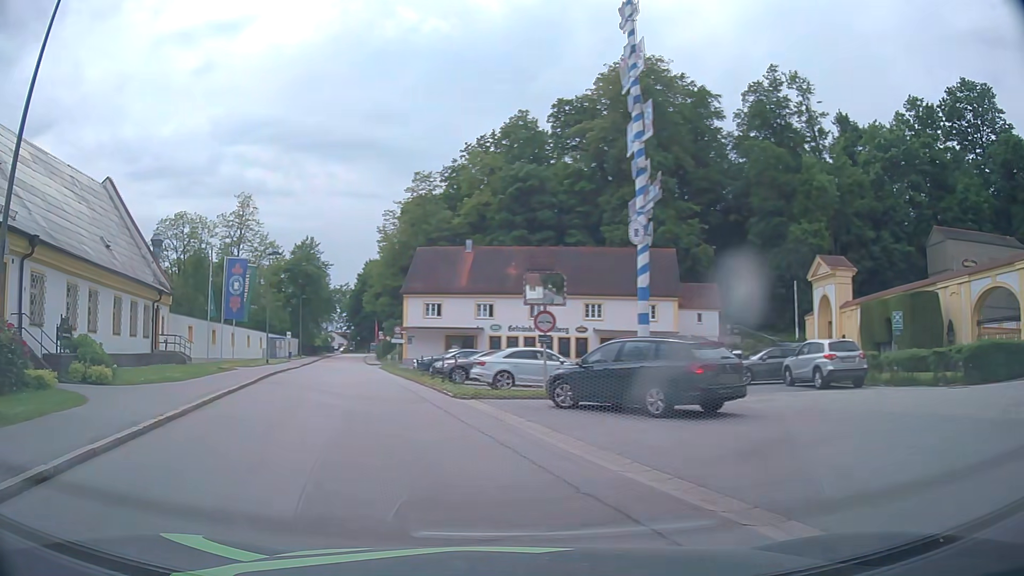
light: Day
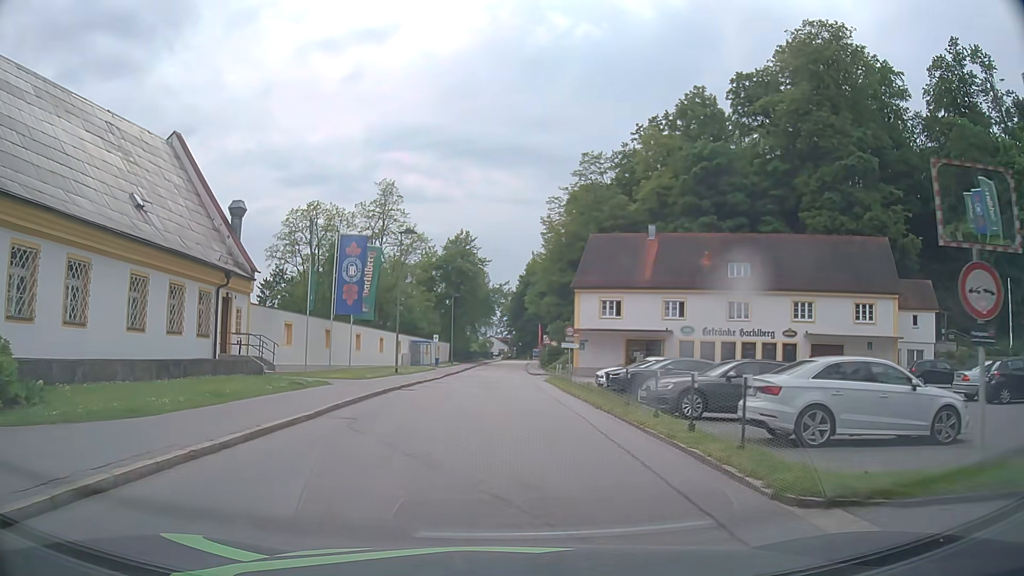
(-1.9, +11.9) m; -13°
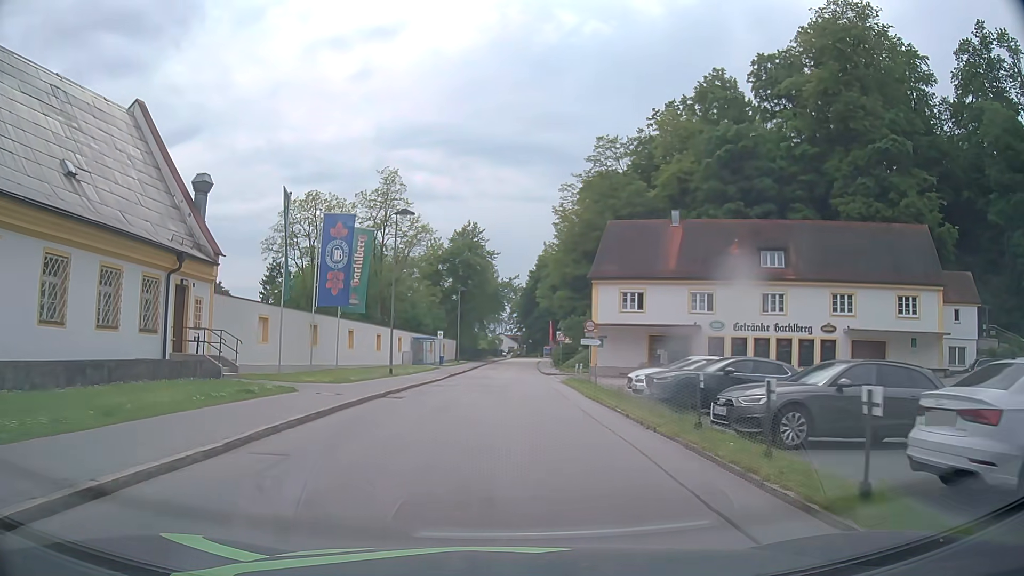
(0.0, +5.1) m; -2°
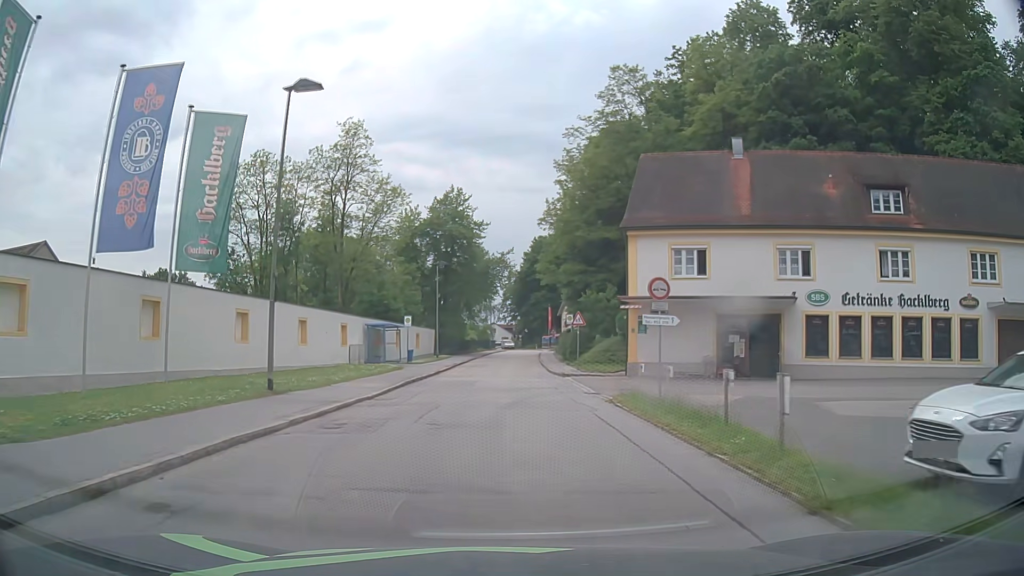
(+0.3, +16.6) m; +1°
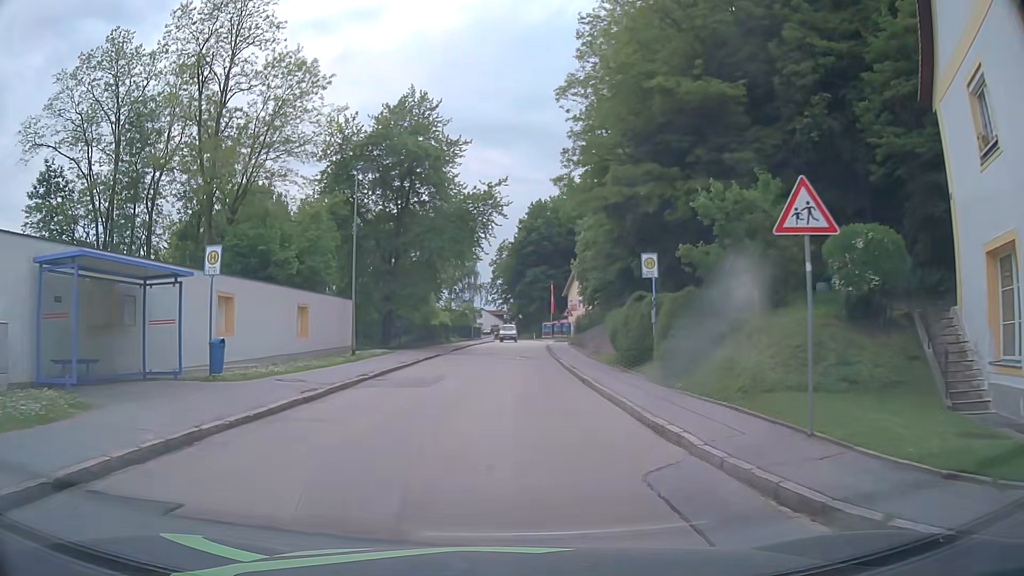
(+0.1, +28.9) m; +1°
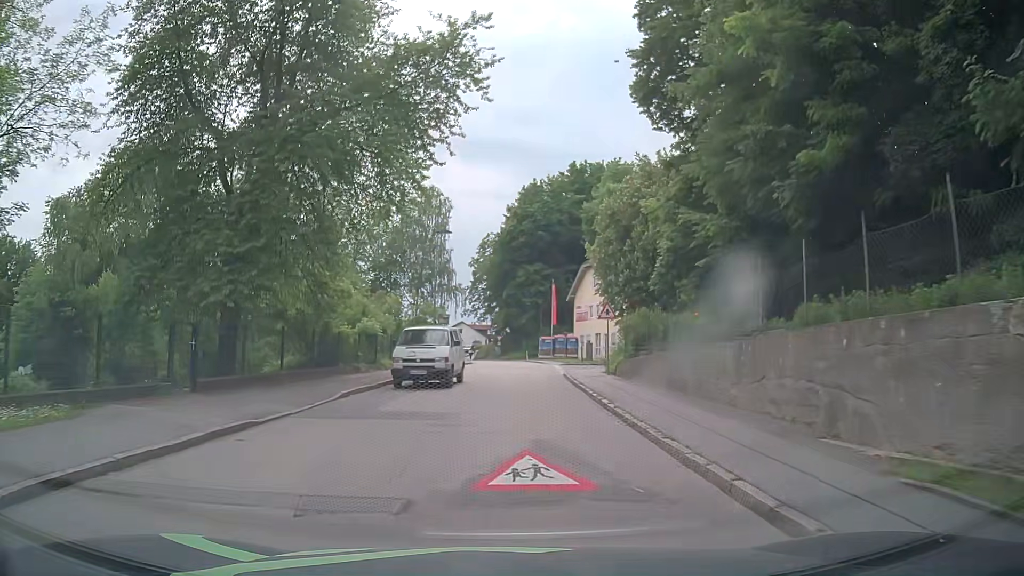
(+0.2, +26.4) m; +1°
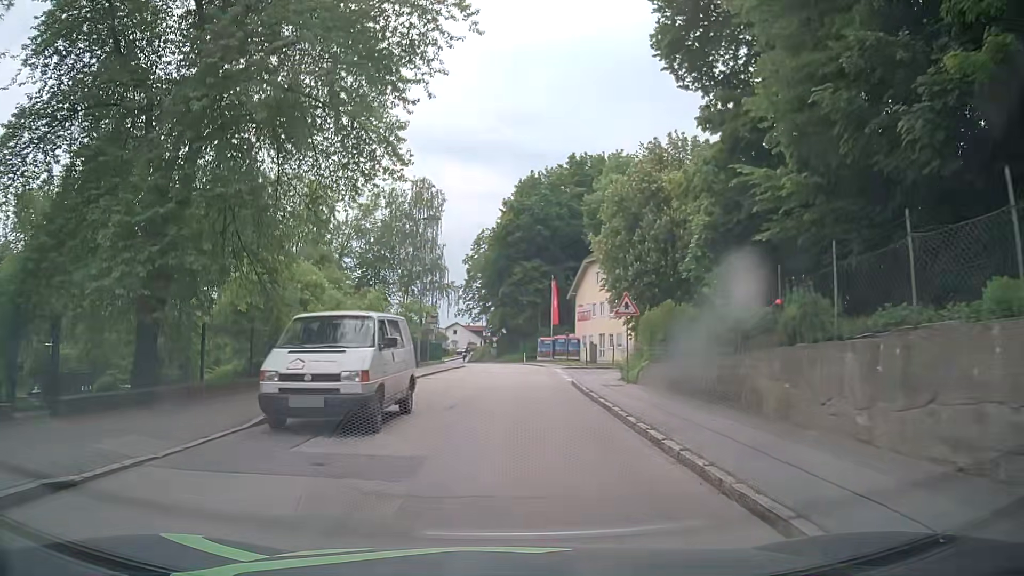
(0.0, +5.2) m; +1°
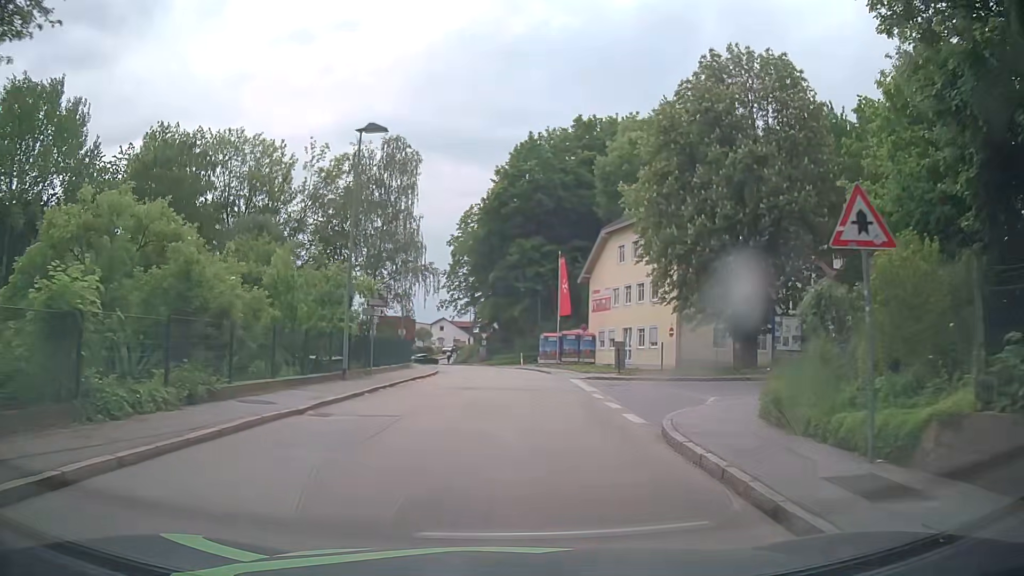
(-0.1, +15.7) m; +1°
